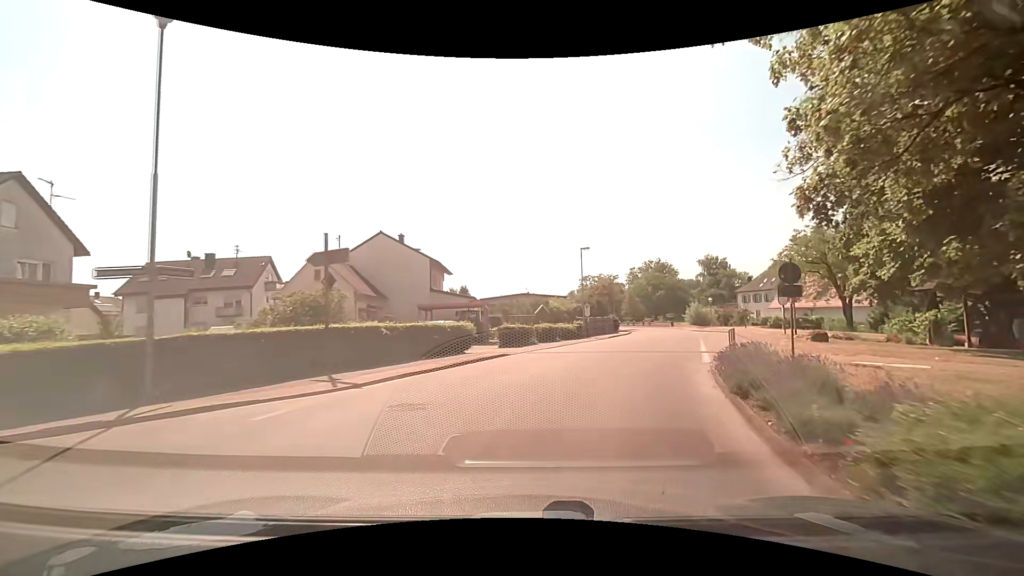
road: secondary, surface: paved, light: Day
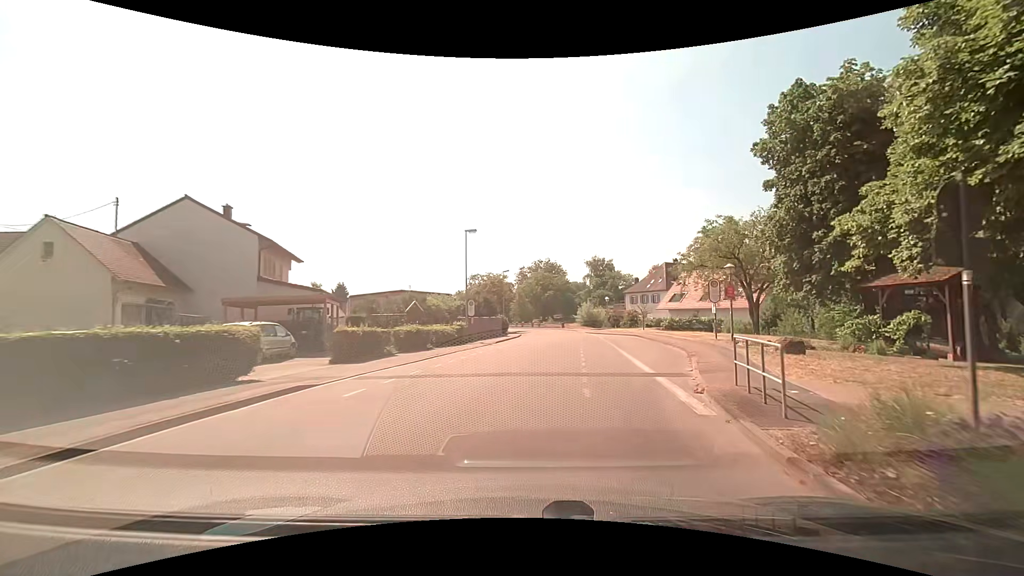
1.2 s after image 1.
(+1.3, +9.4) m; +15°
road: tertiary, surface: asphalt
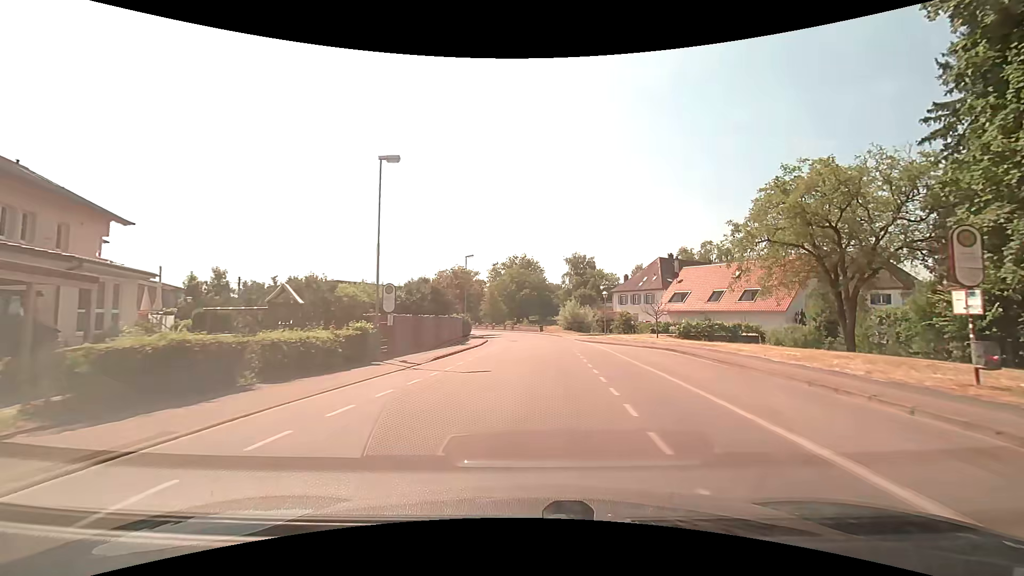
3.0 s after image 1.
(+0.4, +15.9) m; +2°
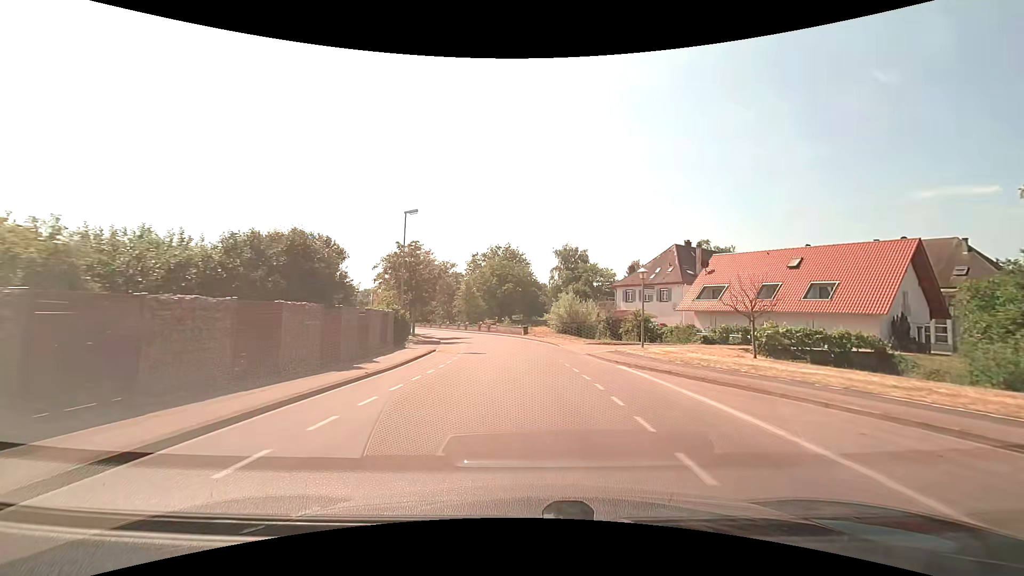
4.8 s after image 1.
(+0.8, +19.3) m; +3°
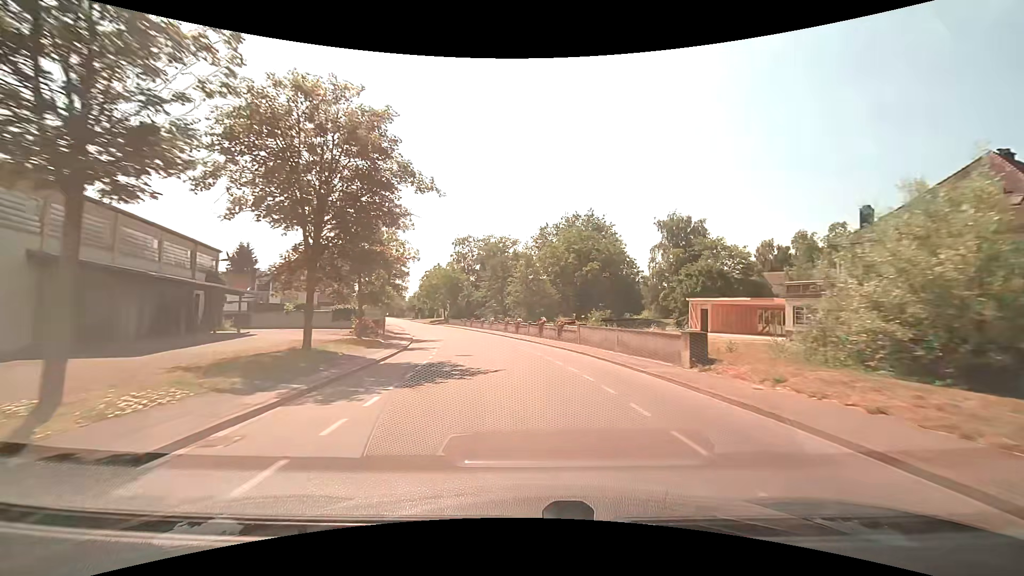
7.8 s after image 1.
(-2.3, +37.4) m; -8°
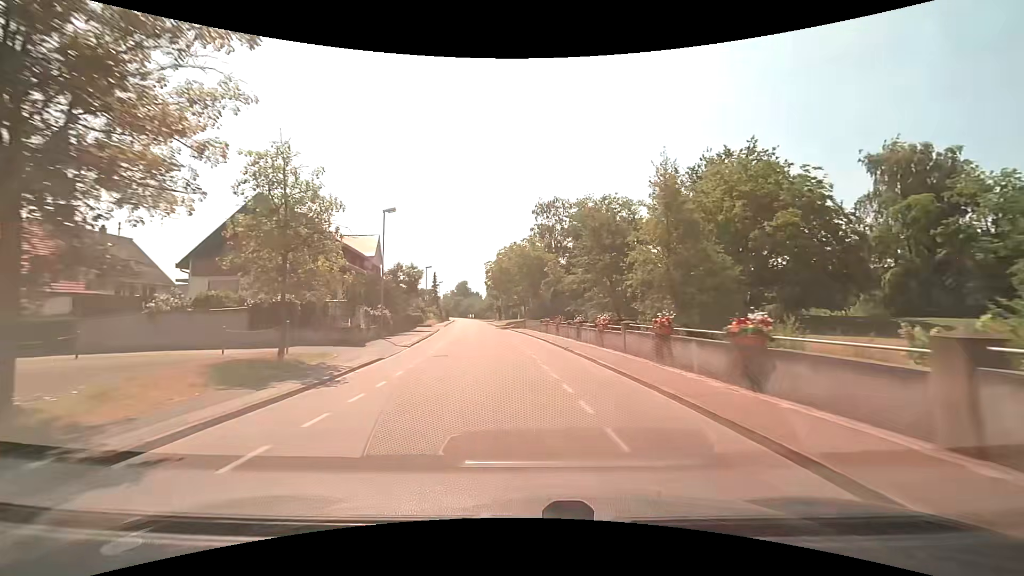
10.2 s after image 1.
(-2.4, +31.9) m; -10°
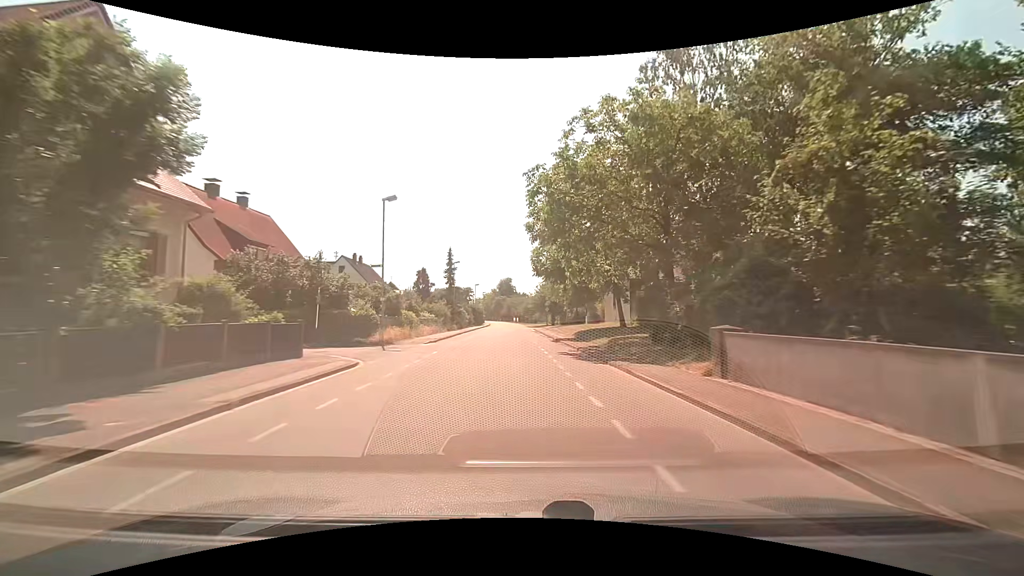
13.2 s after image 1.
(-3.7, +41.6) m; -6°
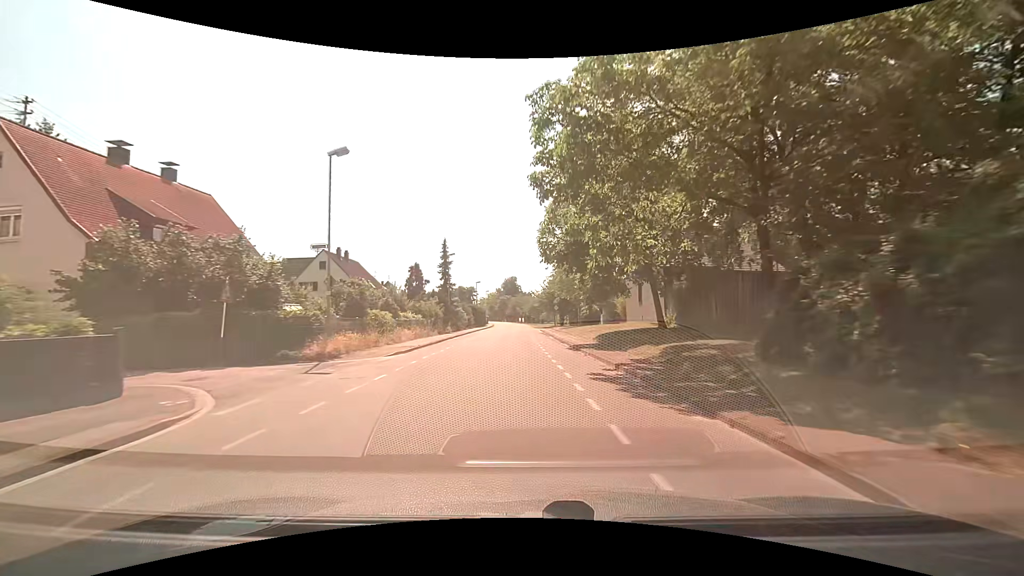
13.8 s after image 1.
(-0.1, +8.3) m; -1°
(0, +10) (0, +20) (0, +30) (-1, +40) (-1, +50) (-1, +60) (-1, +70) (-2, +80) (-2, +90) (-2, +100) m
